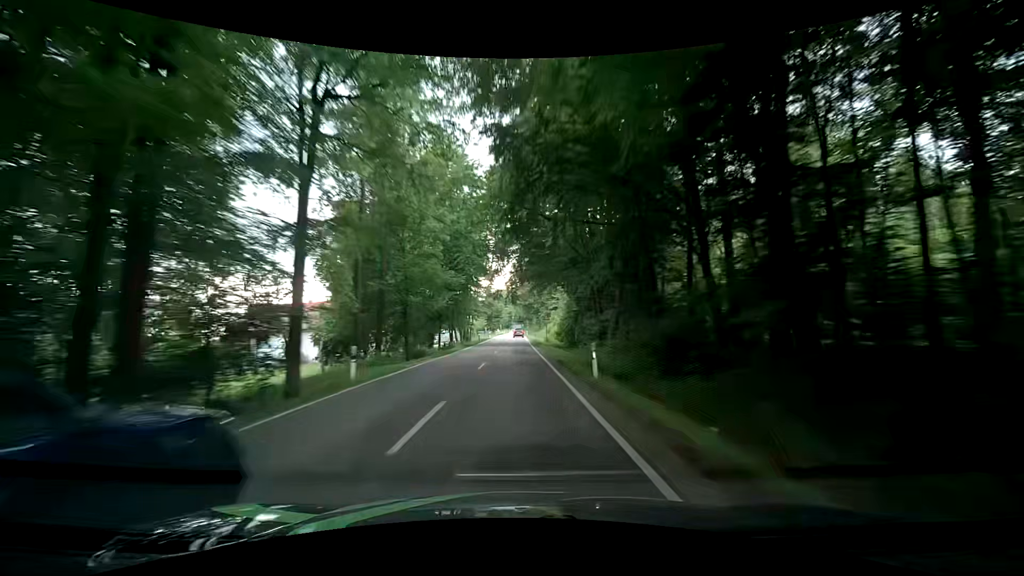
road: secondary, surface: asphalt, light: Day
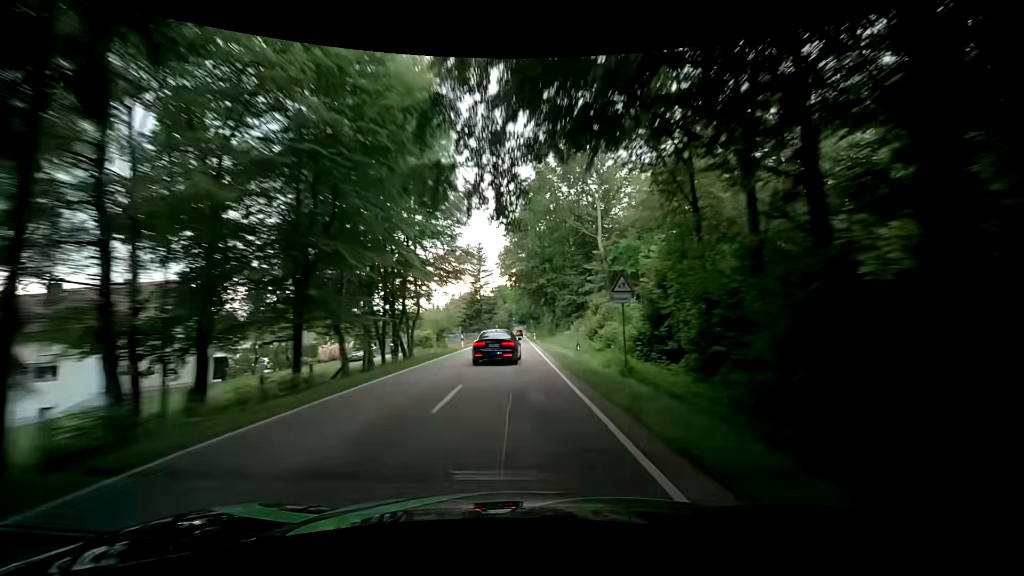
(+0.5, +45.0) m; +1°
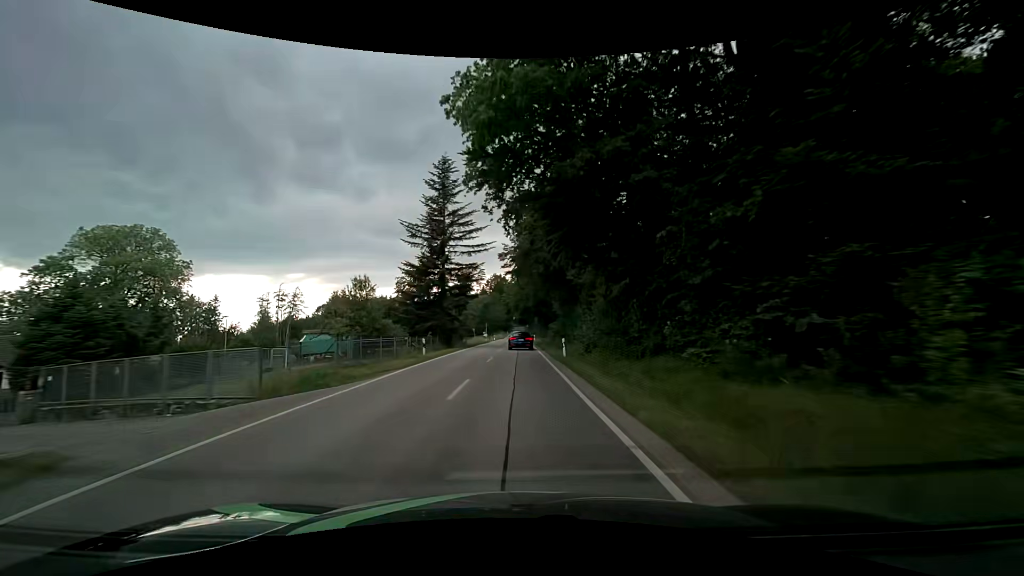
(-0.2, +46.2) m; 0°
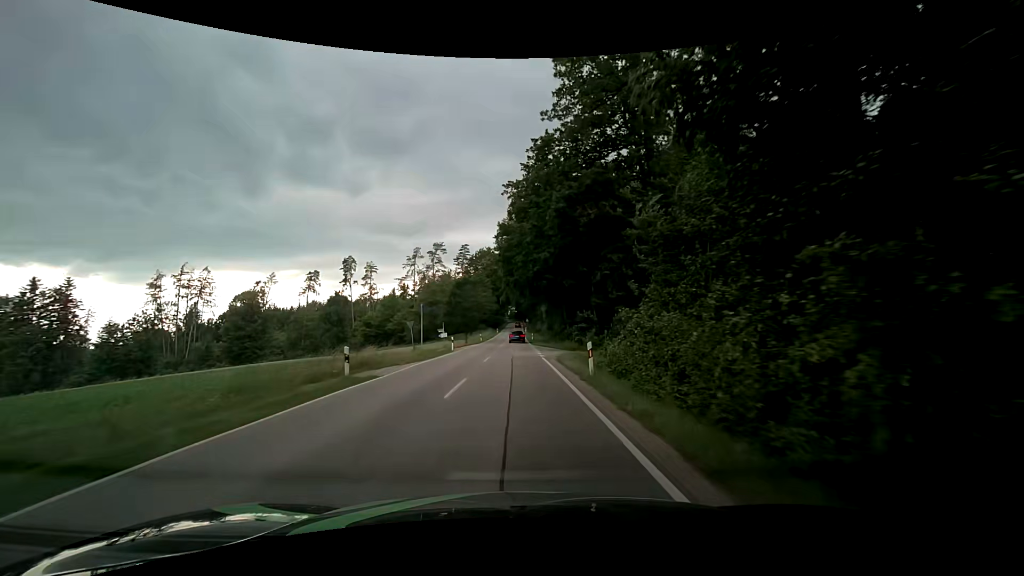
(+0.1, +59.6) m; 0°
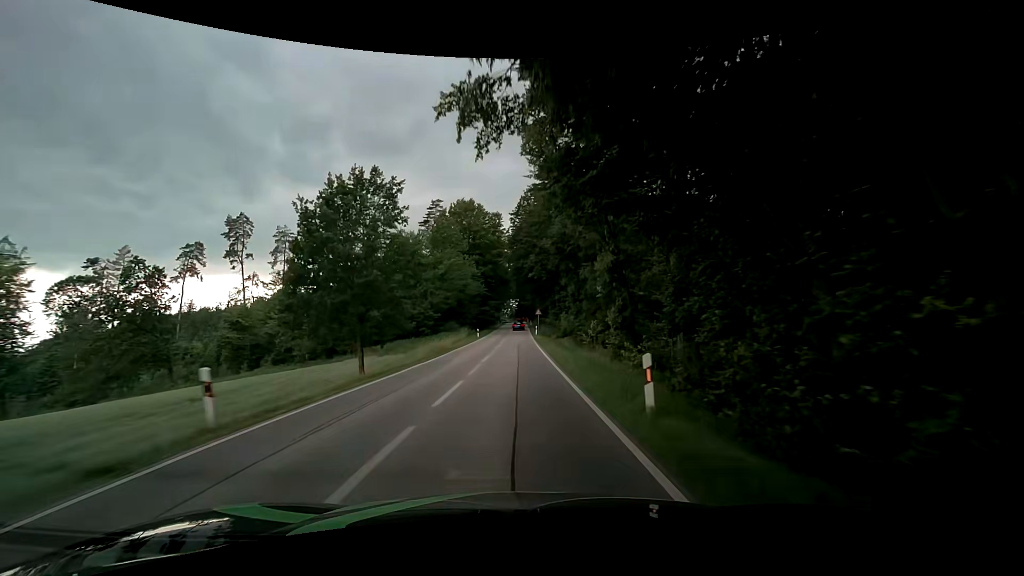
(+0.2, +60.8) m; 0°
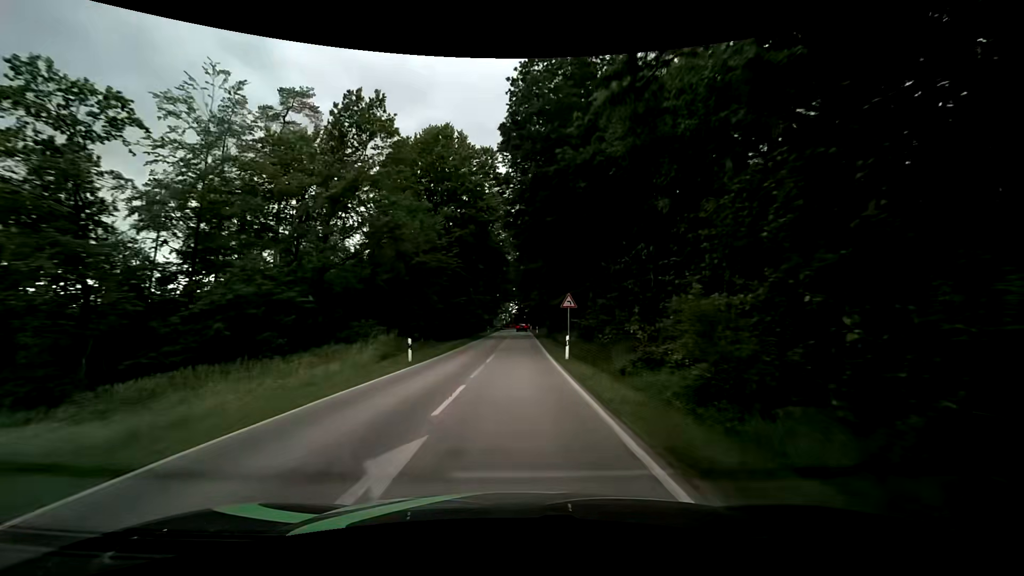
(+0.1, +36.6) m; 0°
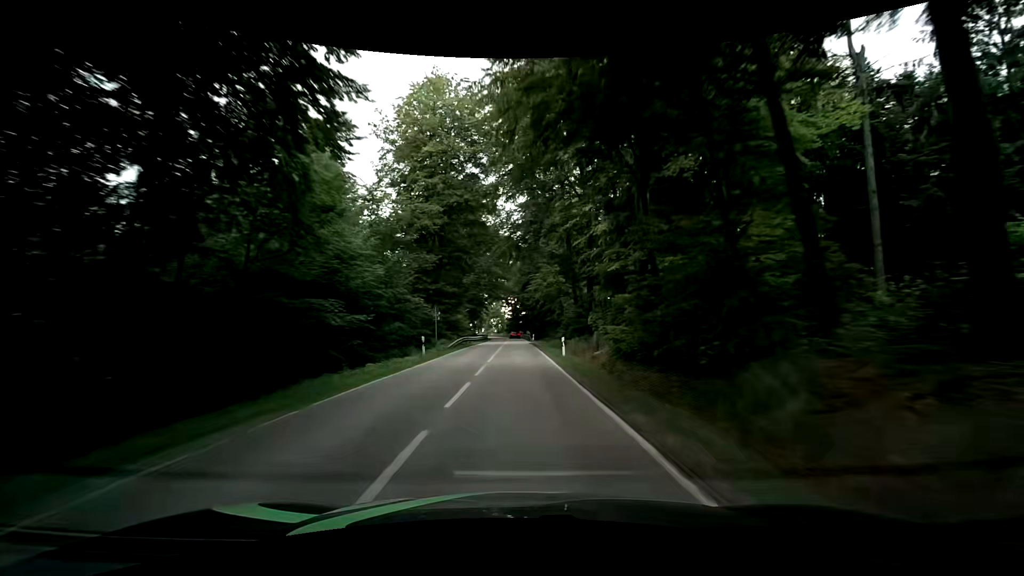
(+0.5, +46.9) m; +1°
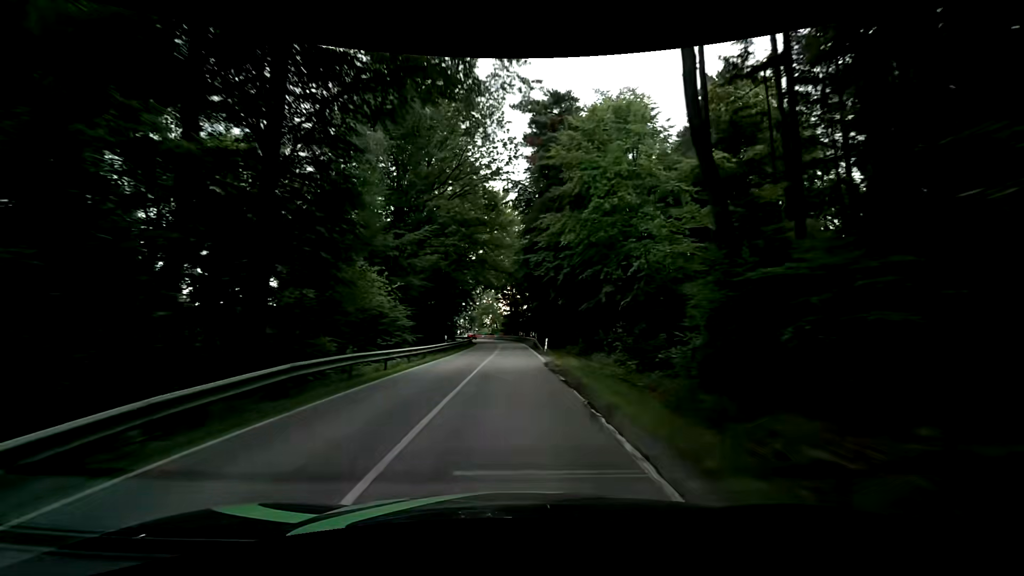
(+0.4, +31.6) m; +1°
(0, +10) (0, +20) (0, +30) (-1, +40) (-1, +50) (-1, +60) (-2, +70) (-4, +80) (-6, +90) (-9, +99) m
